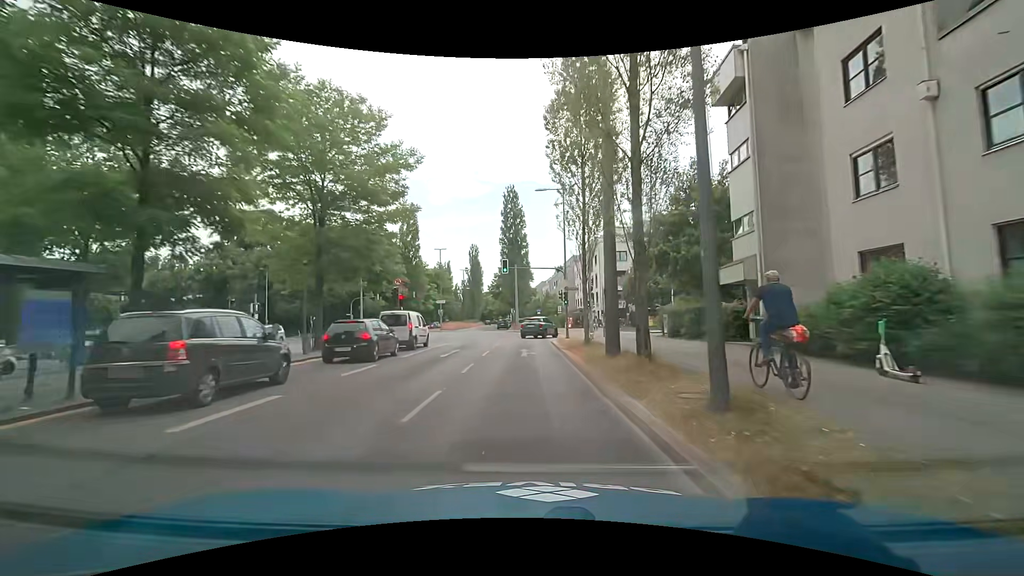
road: secondary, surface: asphalt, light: Day
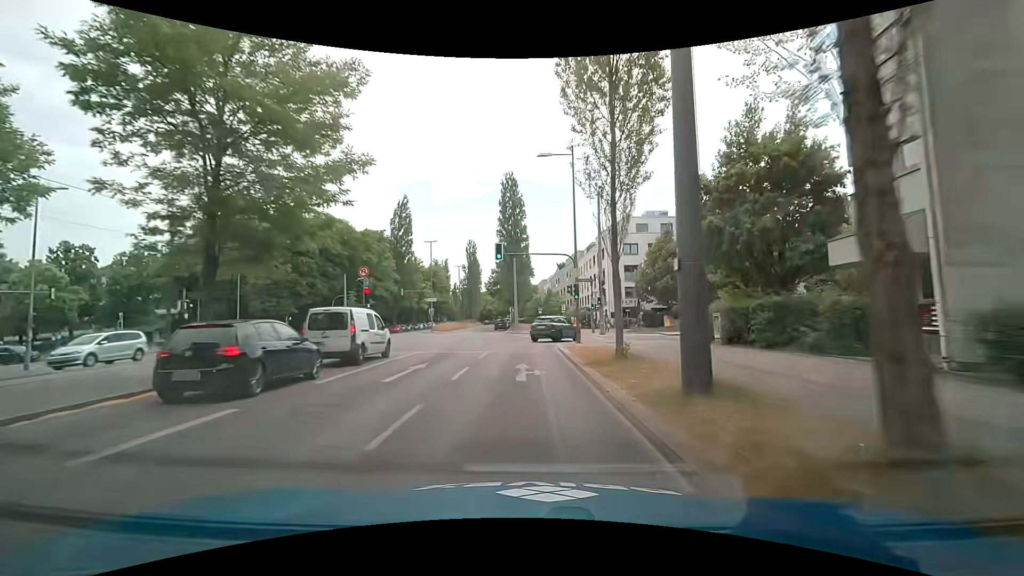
(+0.1, +7.4) m; +1°
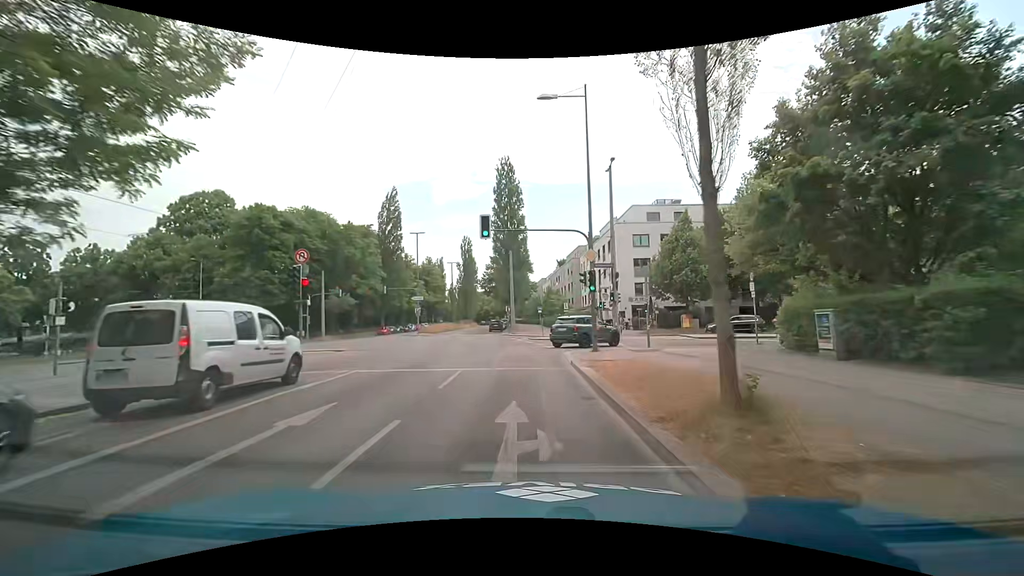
(0.0, +7.3) m; -1°
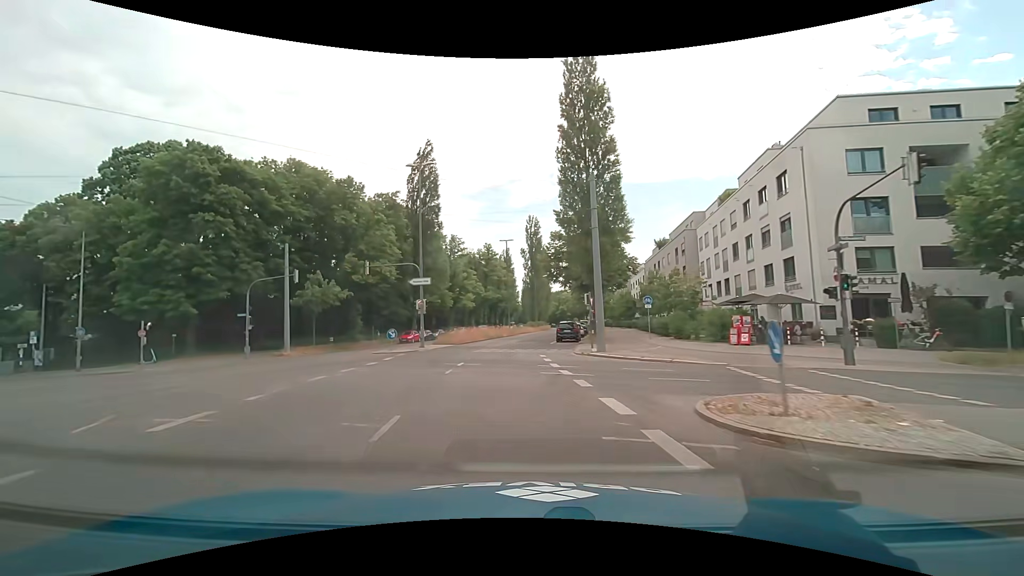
(-0.6, +28.5) m; -8°
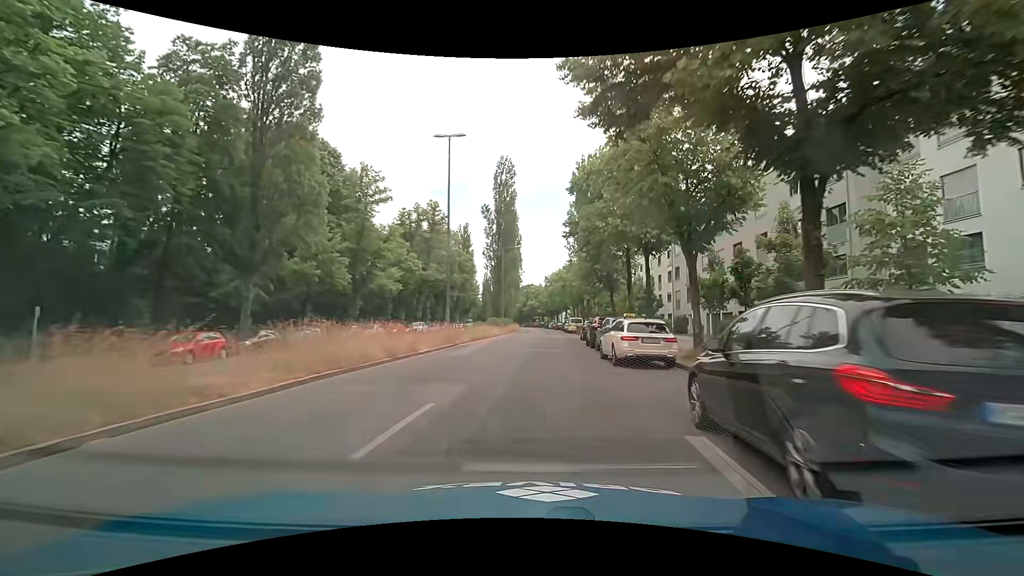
(-0.2, +36.1) m; +4°
(0, +10) (+1, +20) (+1, +30) (+2, +40) (+3, +50) (+3, +60) (+3, +70) (+4, +80) (+4, +90) (+4, +100) m
